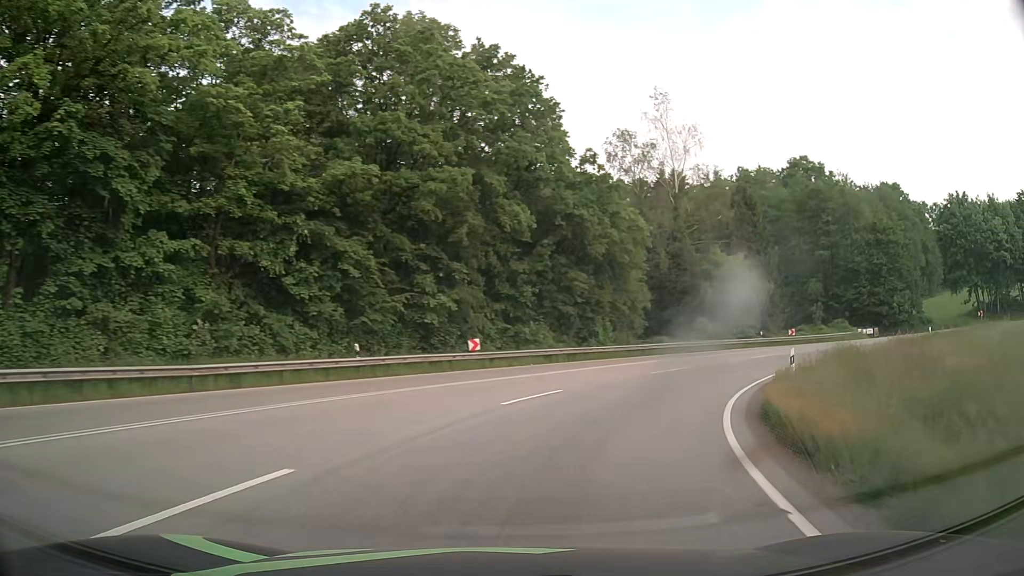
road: primary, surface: asphalt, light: Day
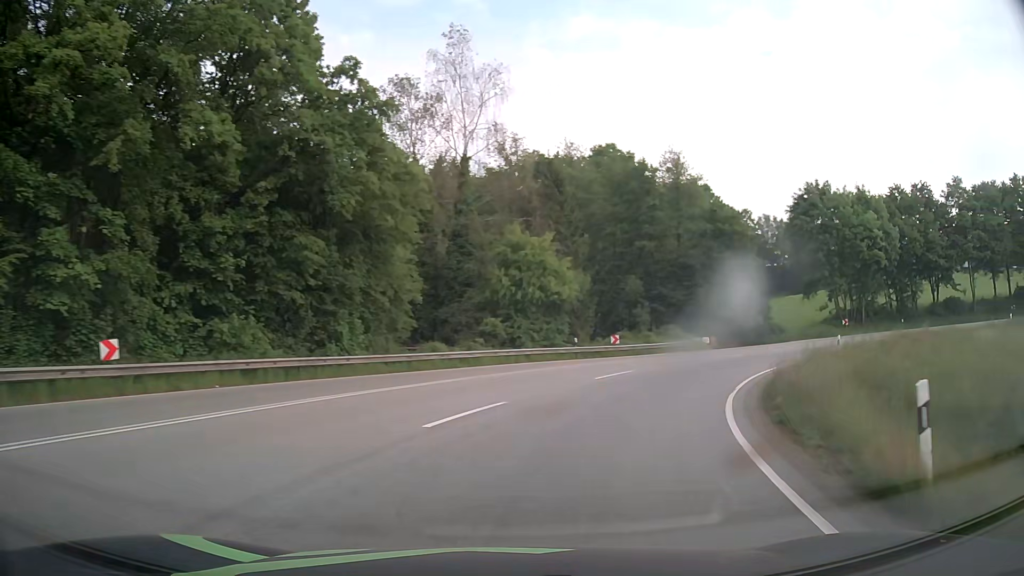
(+2.5, +14.6) m; +20°
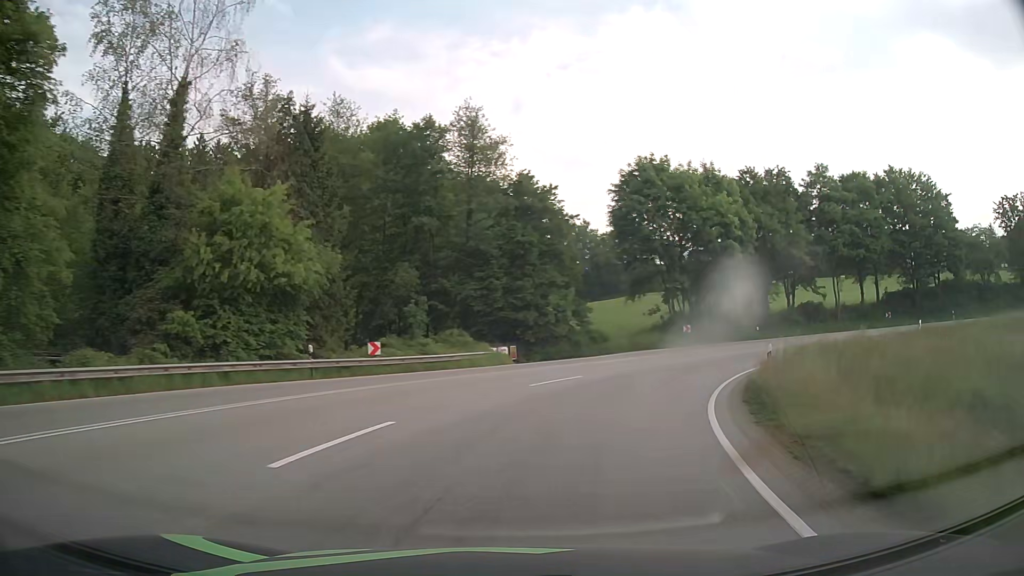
(+2.5, +14.4) m; +19°
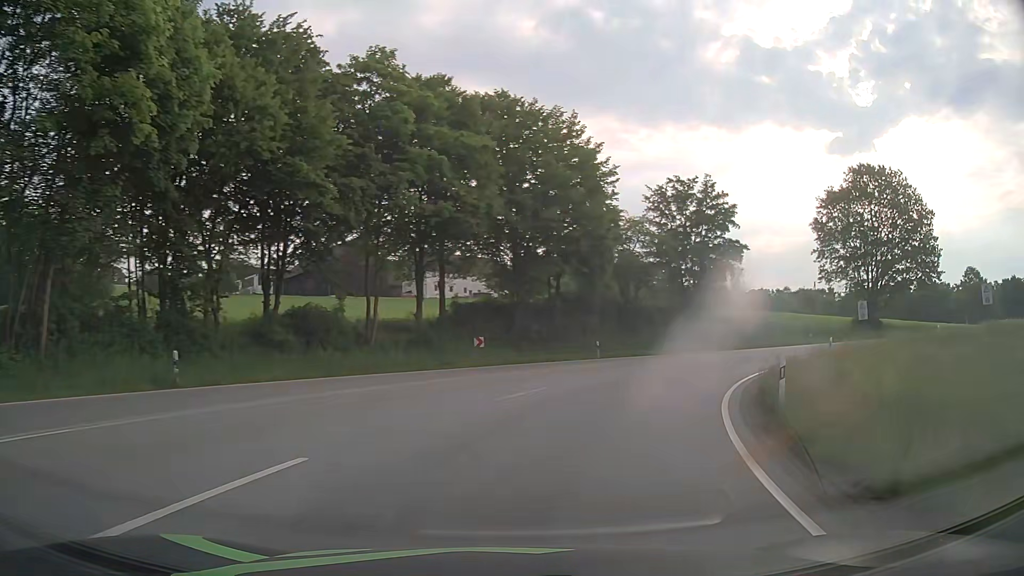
(+13.4, +32.6) m; +45°
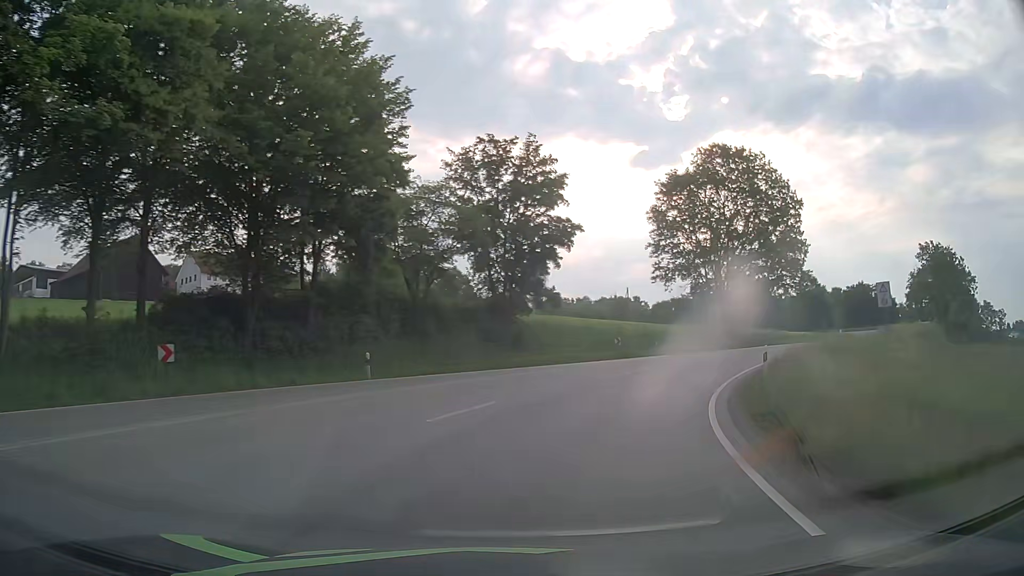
(+2.2, +14.2) m; +18°
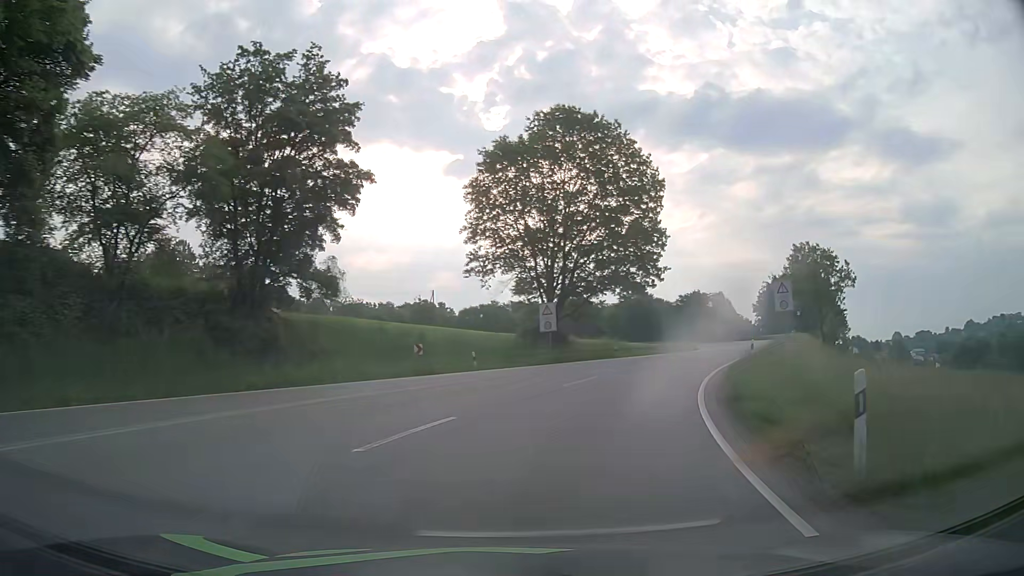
(+2.1, +14.2) m; +17°
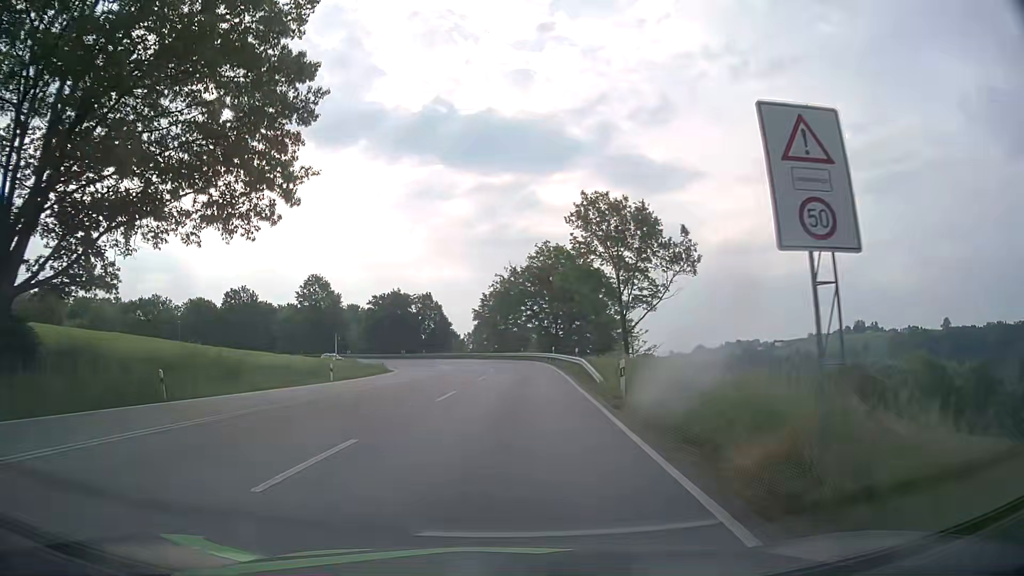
(+10.3, +34.5) m; +26°
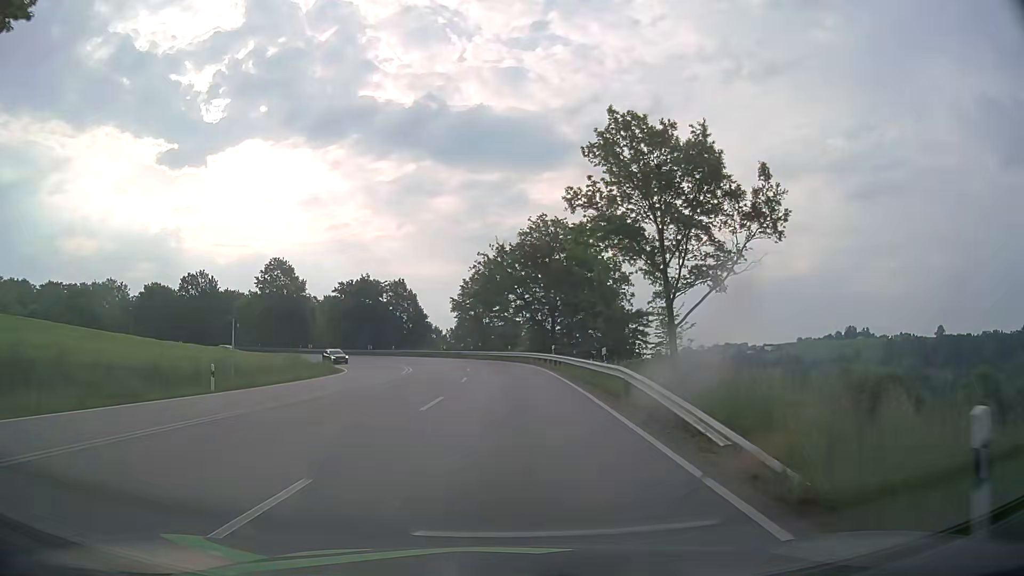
(+0.2, +15.3) m; +1°
(0, +10) (0, +20) (0, +30) (0, +40) (-2, +50) (-4, +60) (-7, +69) (-12, +78) (-18, +86) (-25, +93) m
